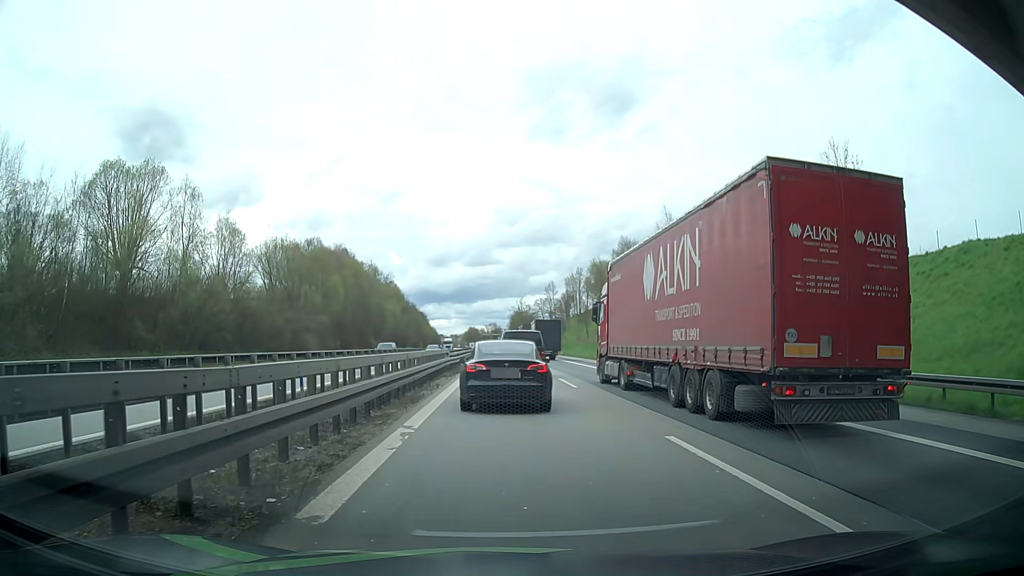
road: motorway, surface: asphalt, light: Day
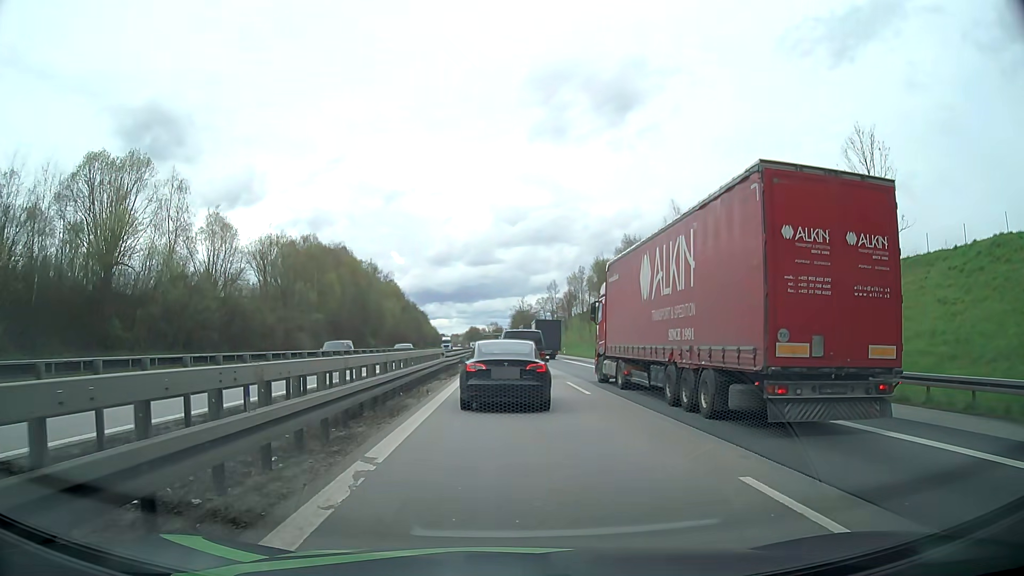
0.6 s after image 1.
(0.0, +3.3) m; -1°
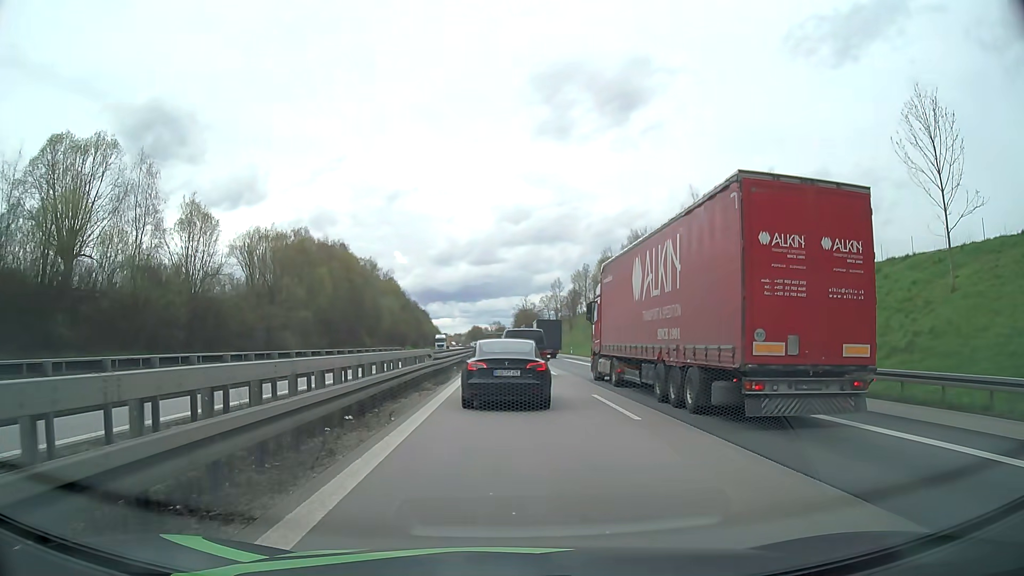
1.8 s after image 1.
(-0.2, +6.7) m; -1°
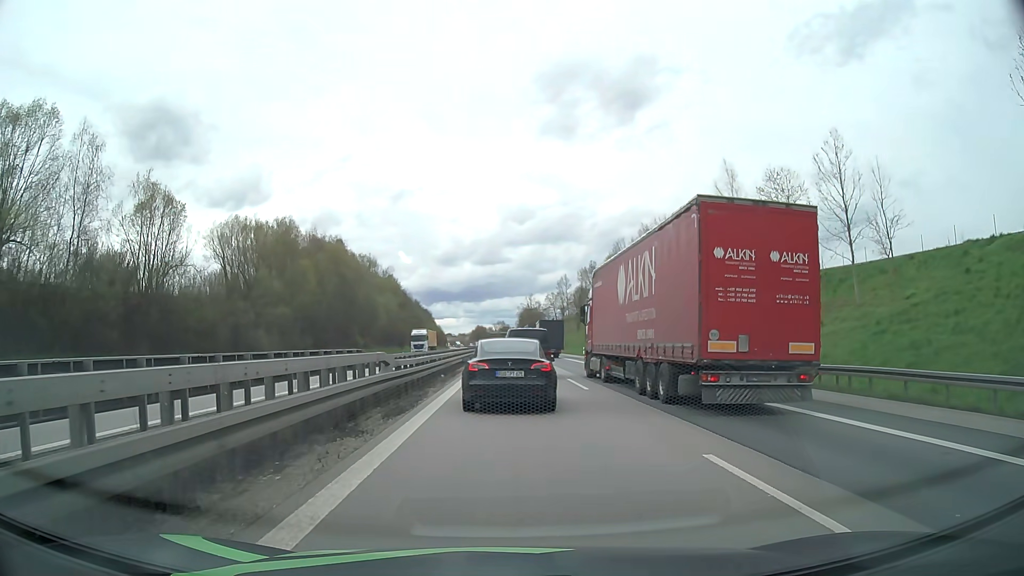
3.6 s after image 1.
(0.0, +10.1) m; -1°
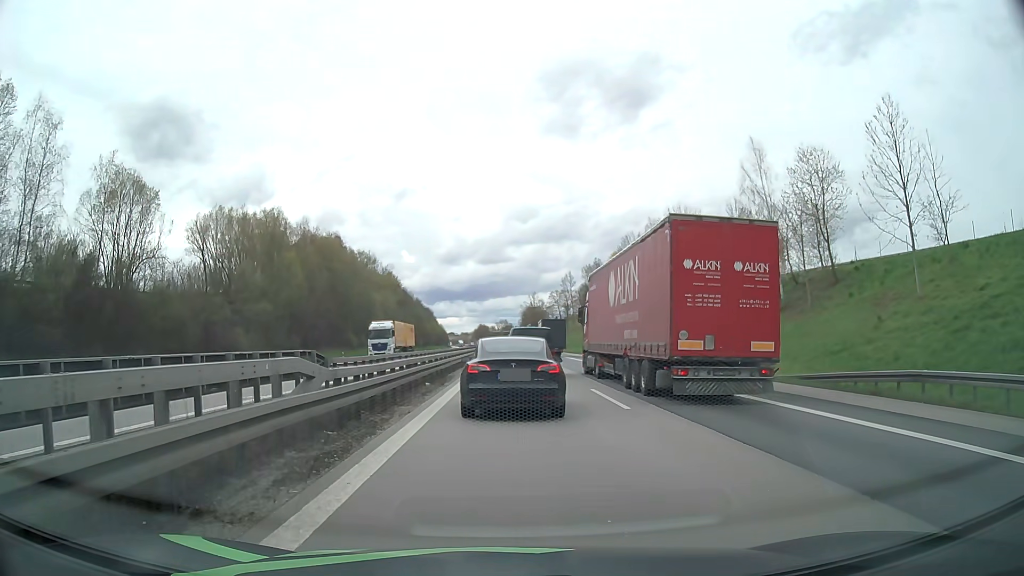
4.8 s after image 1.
(0.0, +6.4) m; 0°
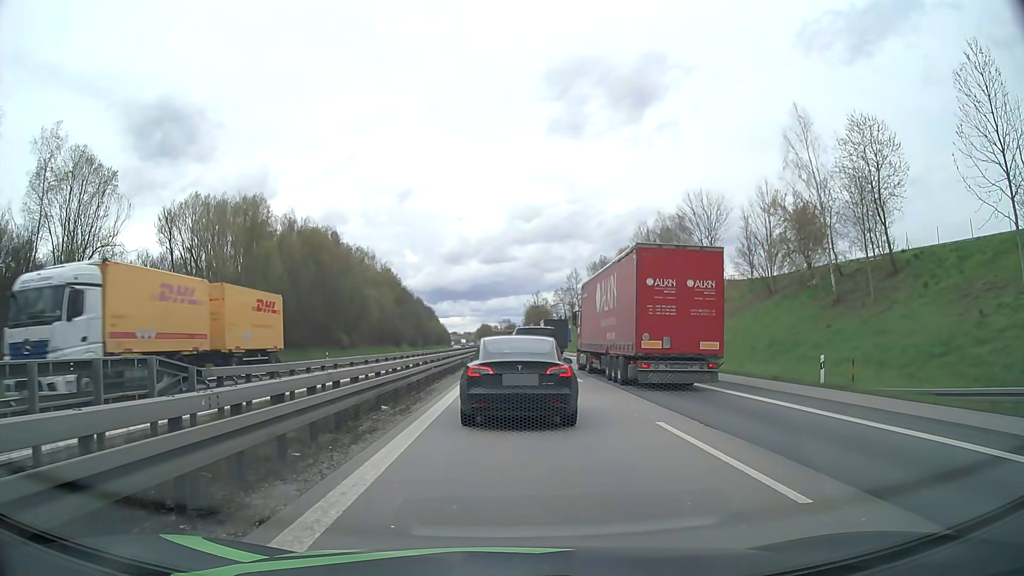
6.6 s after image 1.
(-0.1, +8.3) m; -1°
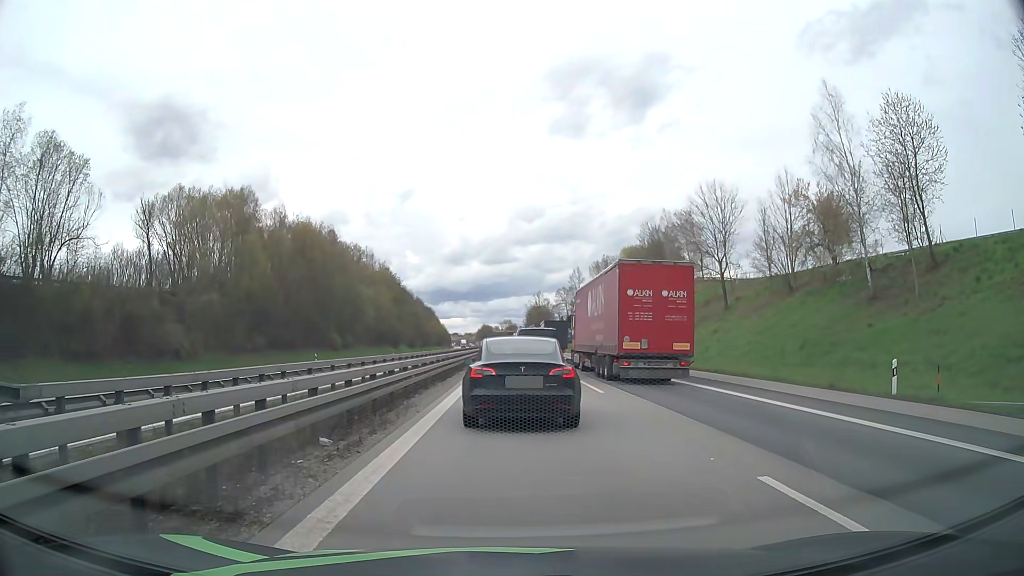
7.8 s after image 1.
(0.0, +4.7) m; 0°
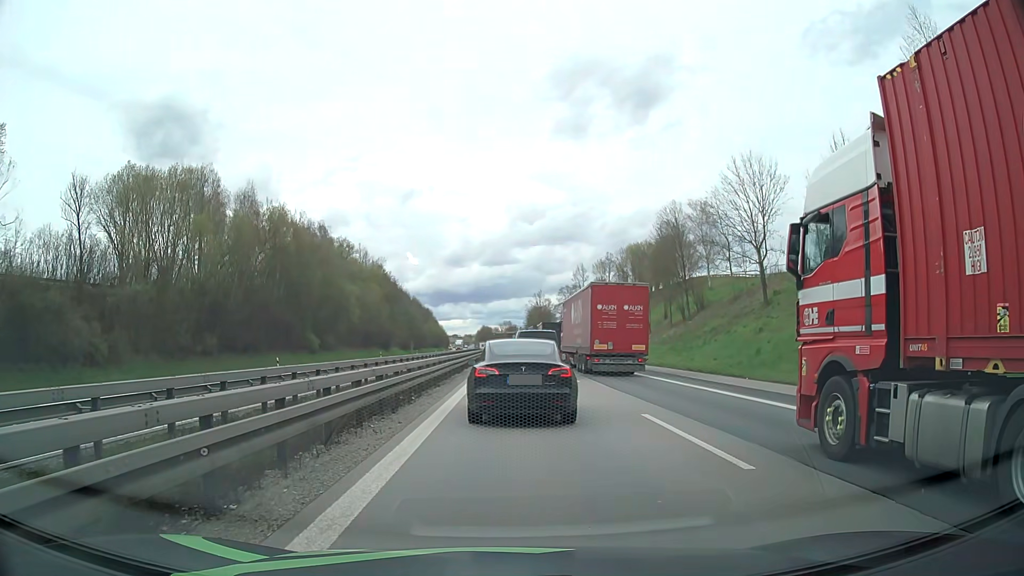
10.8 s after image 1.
(-0.1, +11.7) m; 0°
(0, +10) (0, +20) (0, +30) (0, +40) (-1, +50) (-1, +60) (-1, +70) (-1, +80) (-1, +90) (-1, +100) m
